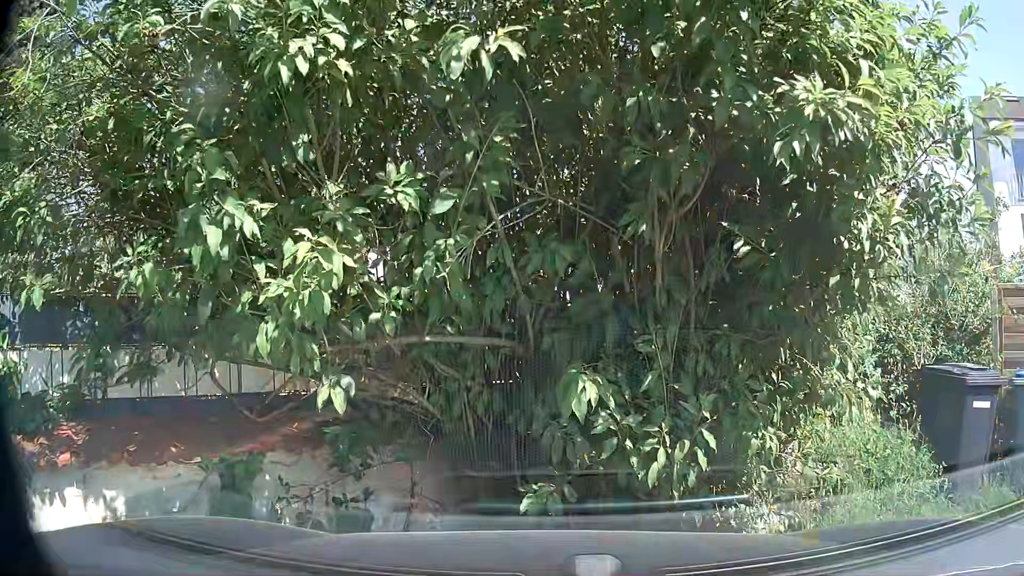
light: Day
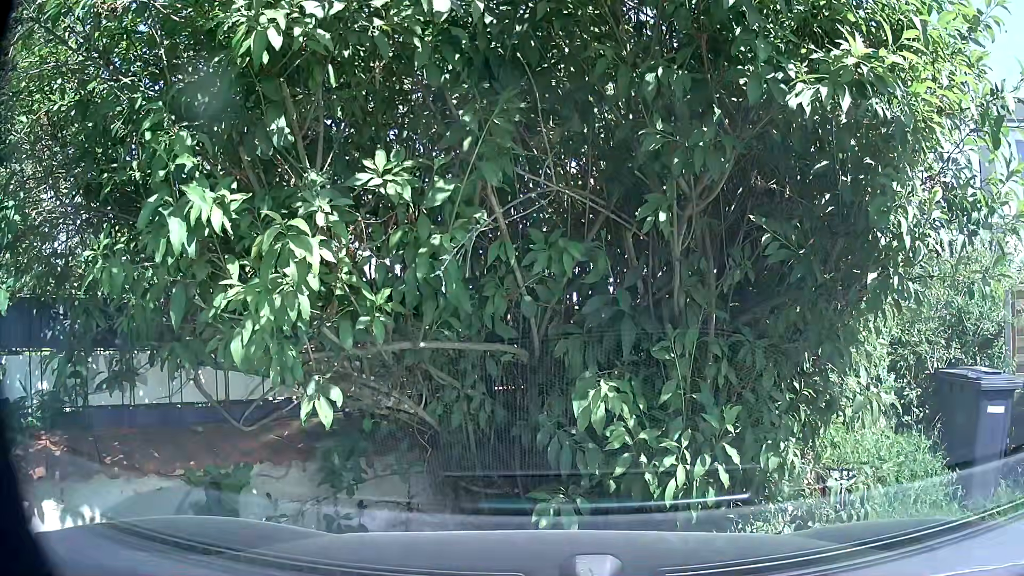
(0.0, +0.3) m; 0°
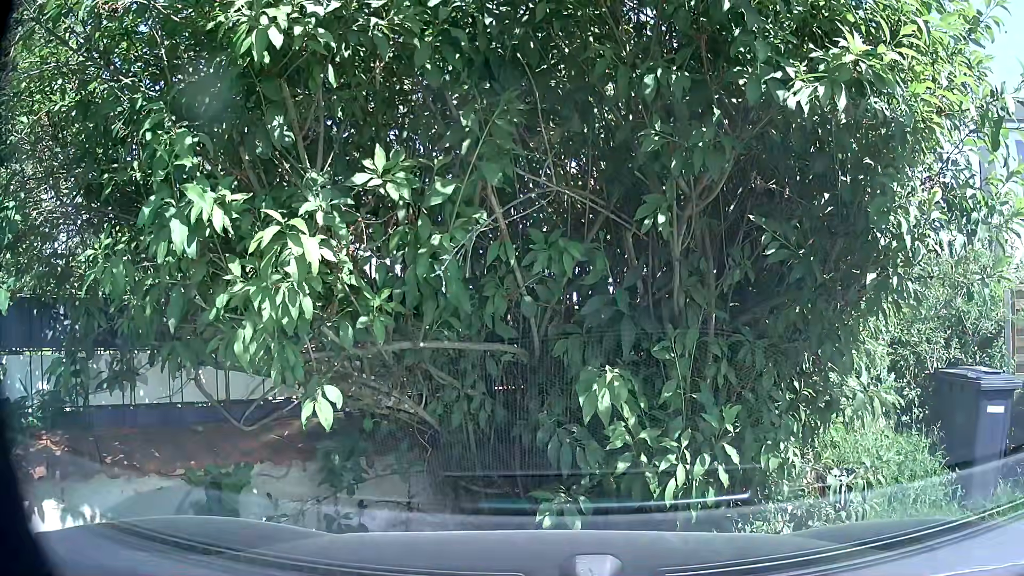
(0.0, 0.0) m; 0°
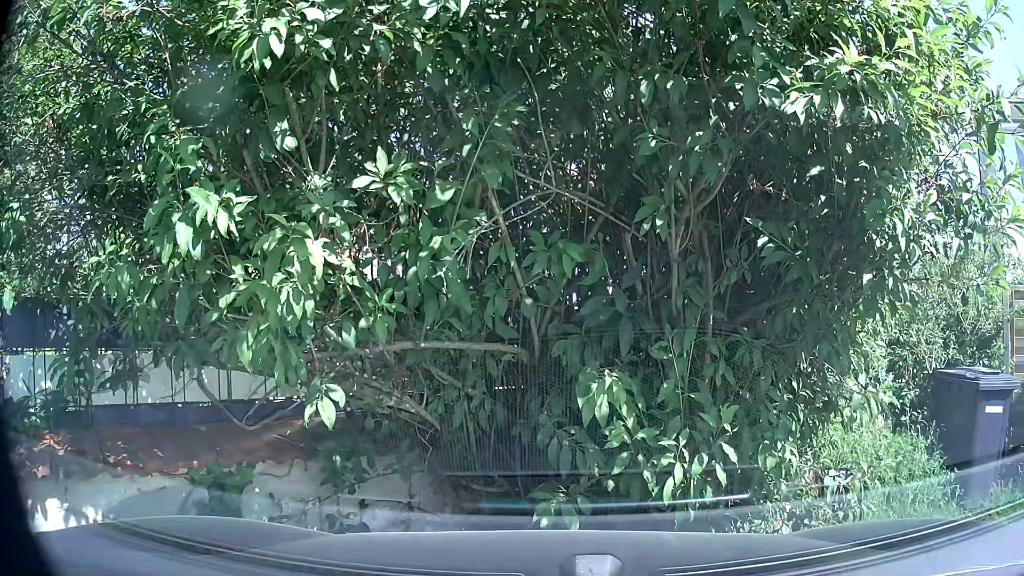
(0.0, +0.1) m; 0°
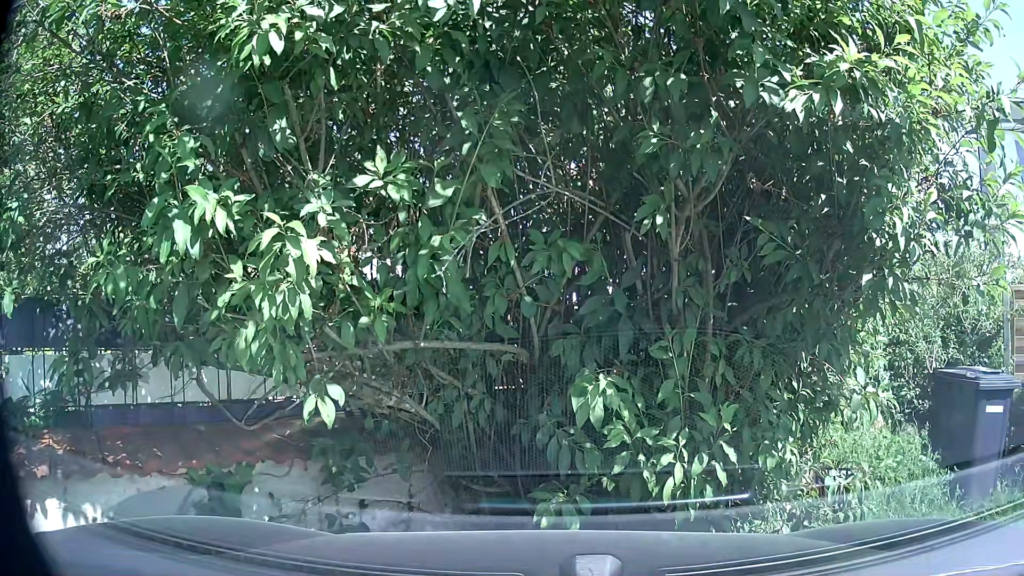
(0.0, 0.0) m; 0°
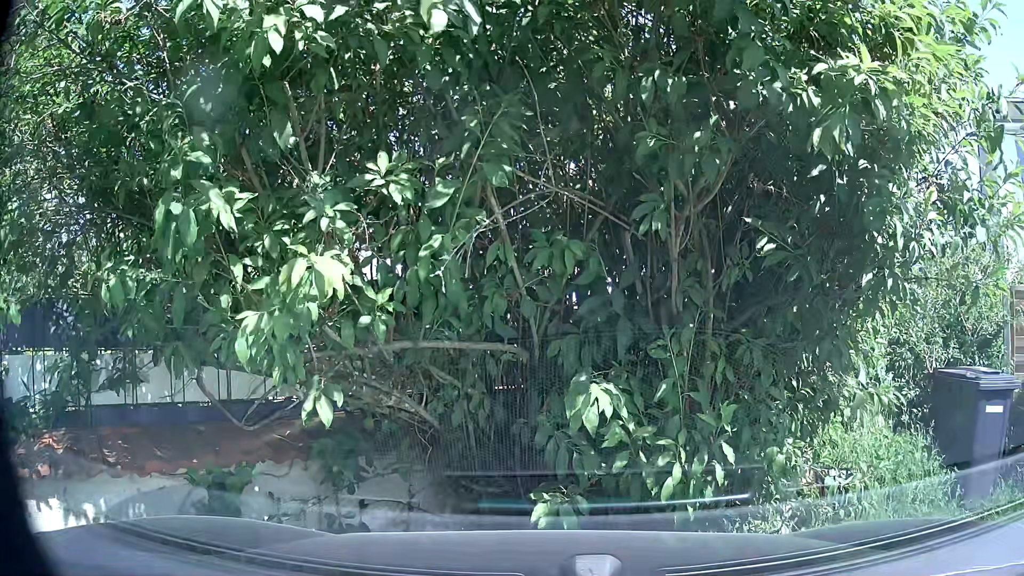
(0.0, 0.0) m; 0°
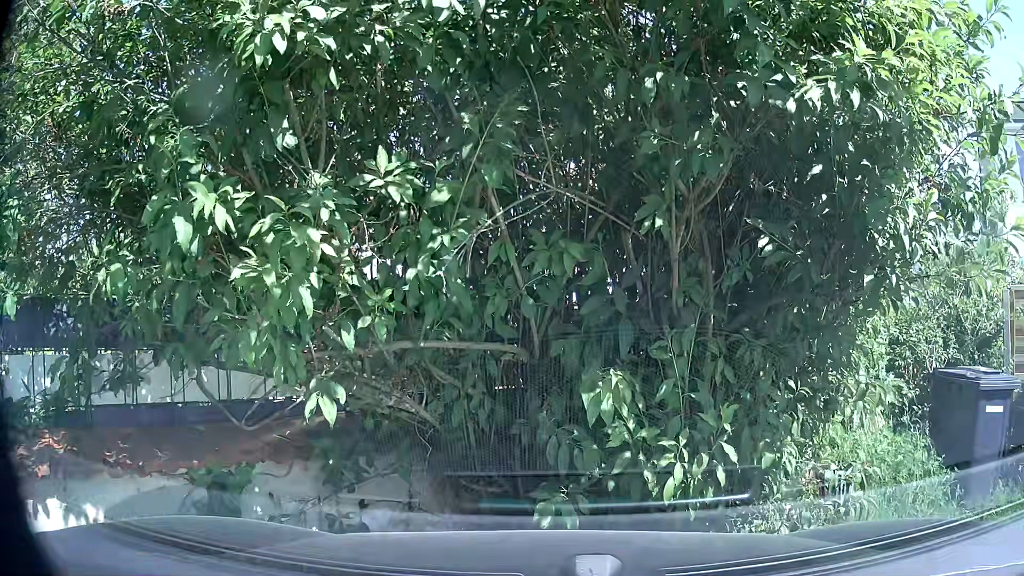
(0.0, 0.0) m; 0°
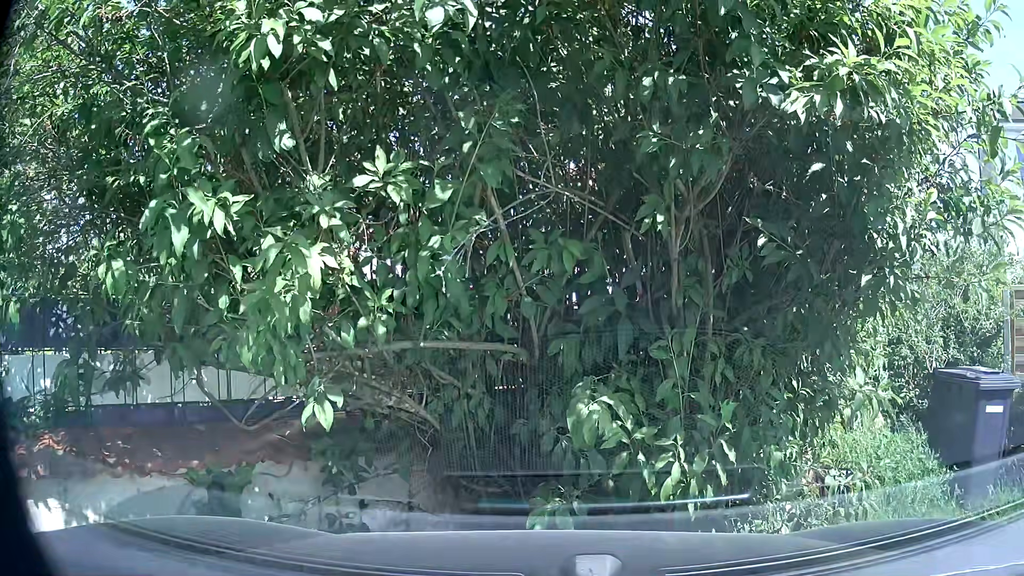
(0.0, 0.0) m; 0°
